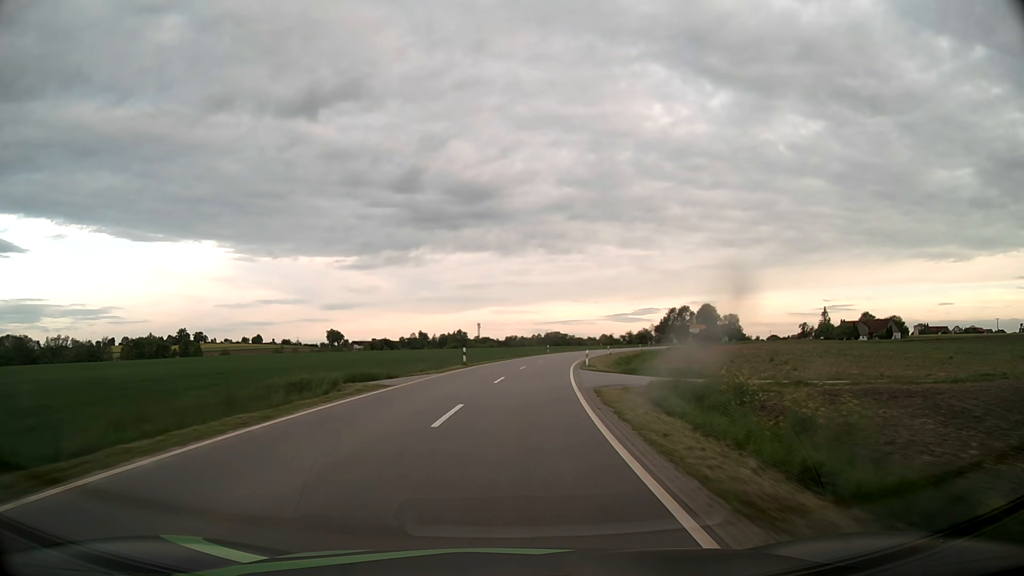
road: tertiary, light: Day
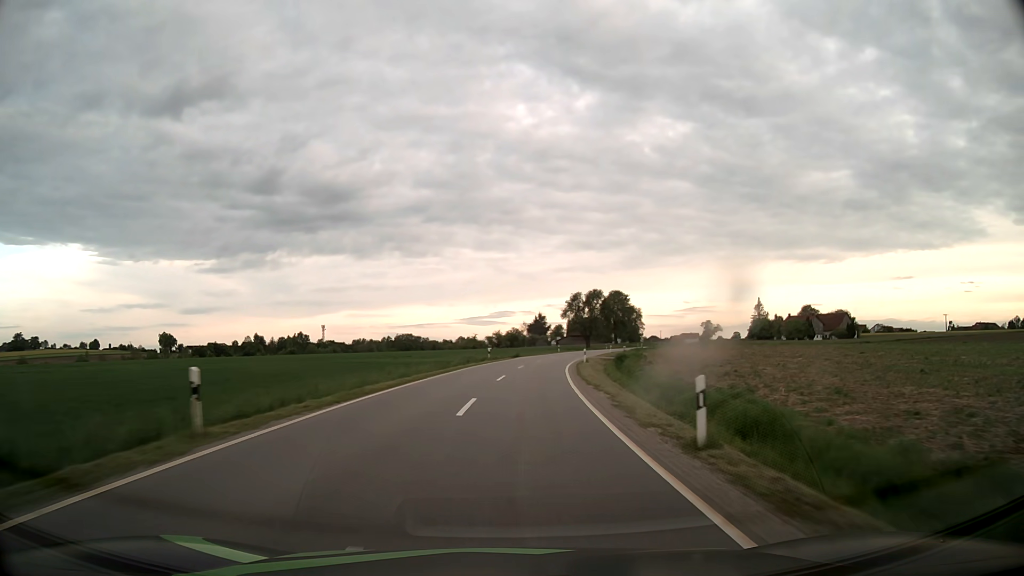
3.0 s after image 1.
(+7.3, +70.3) m; +12°
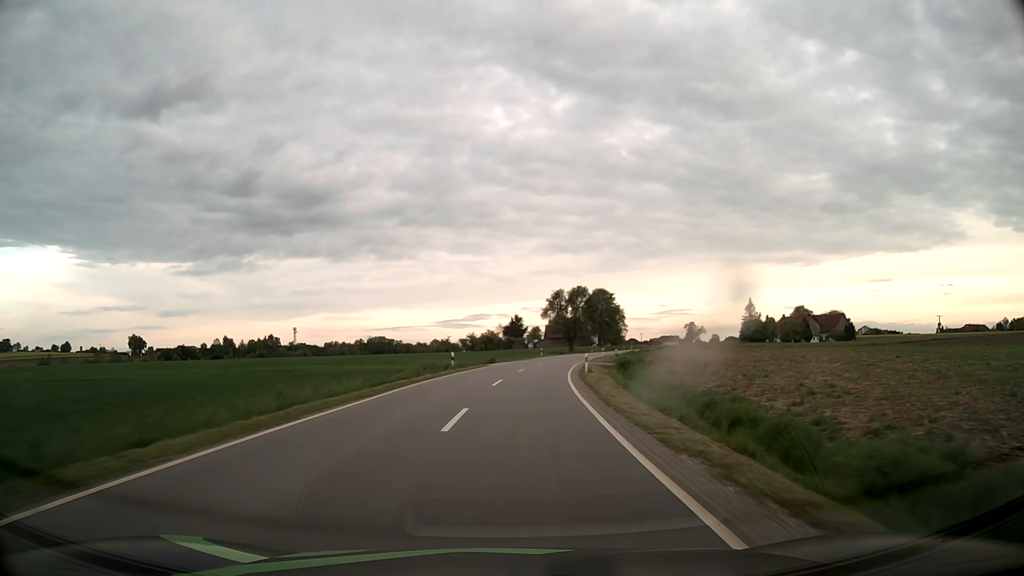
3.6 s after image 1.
(+0.3, +14.2) m; +2°
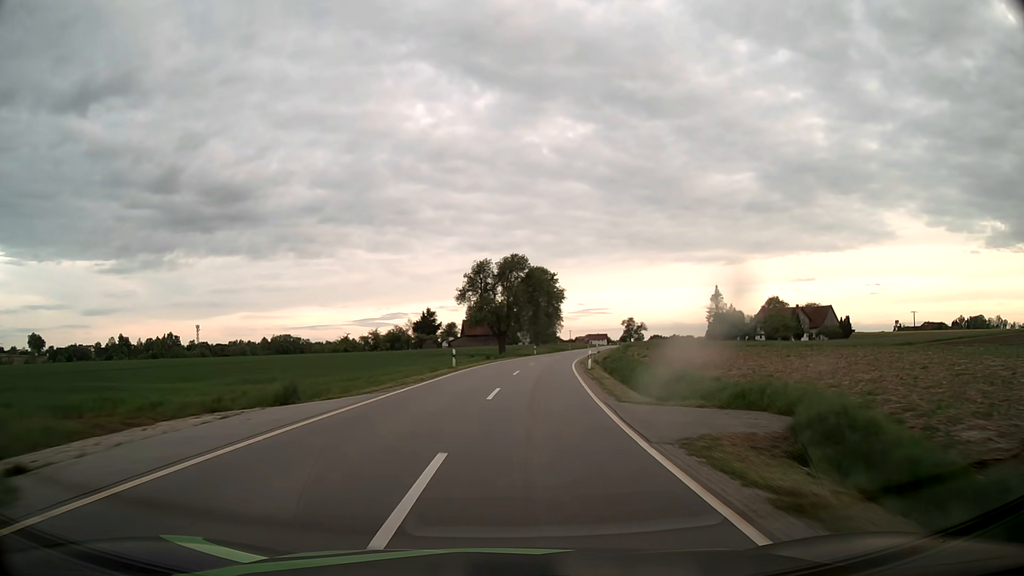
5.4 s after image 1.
(+2.3, +42.4) m; +7°
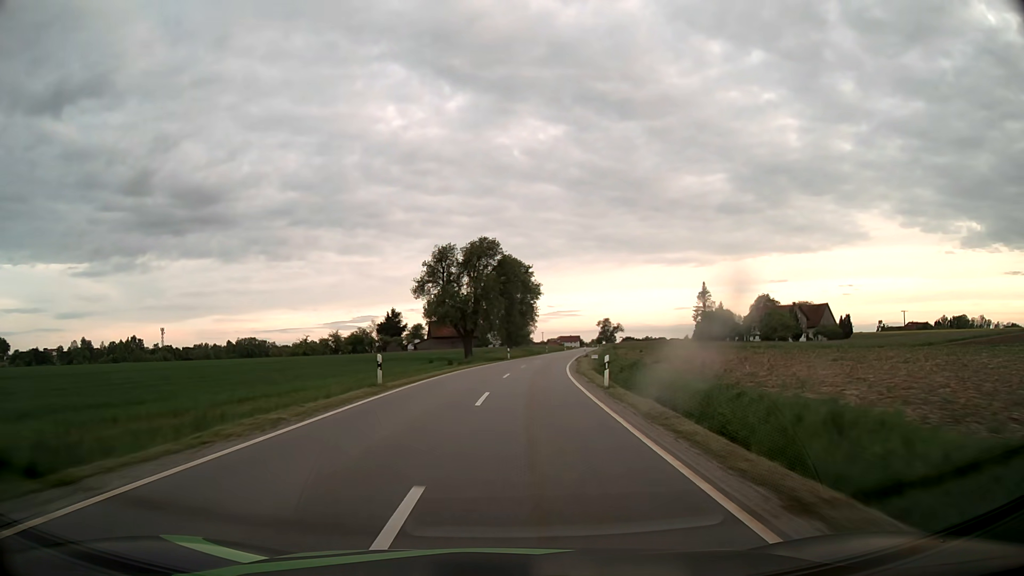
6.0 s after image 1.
(+0.3, +14.2) m; +3°
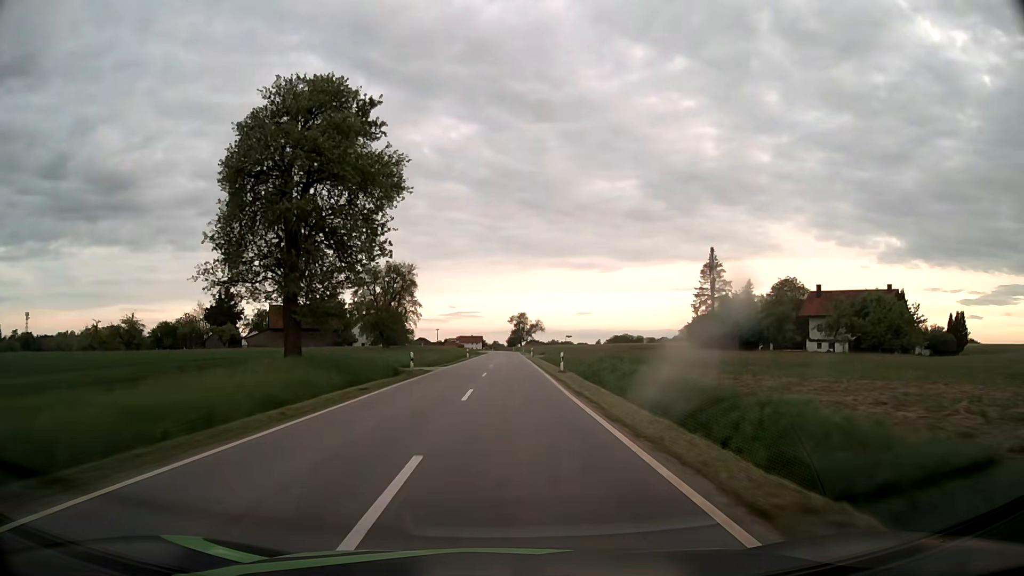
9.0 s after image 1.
(+5.8, +70.7) m; +8°
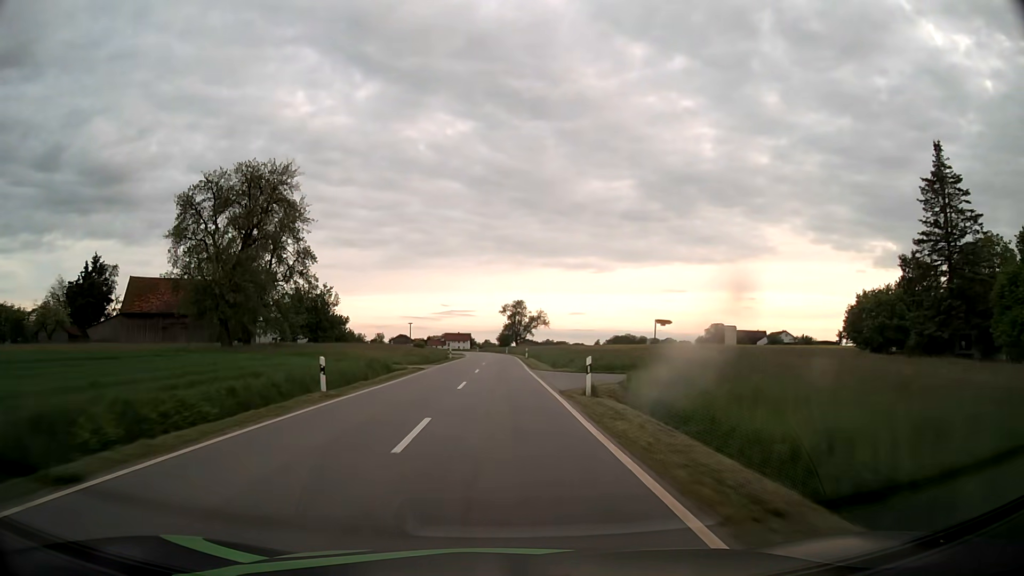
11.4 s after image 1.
(+0.7, +56.9) m; +1°
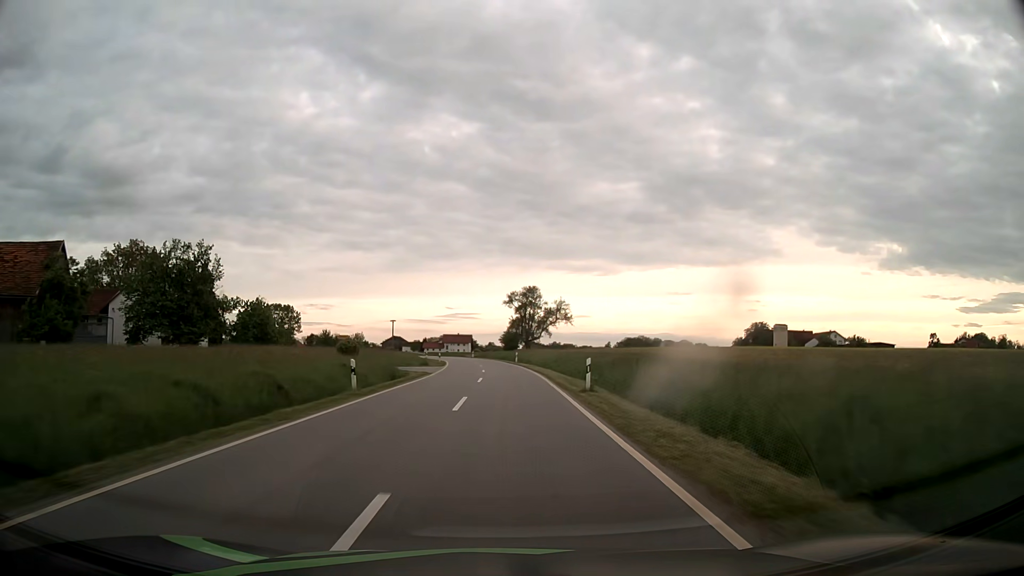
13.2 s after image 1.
(-0.3, +42.7) m; 0°
(0, +10) (0, +20) (0, +30) (0, +40) (-1, +50) (-1, +60) (-2, +70) (-3, +80) (-5, +90) (-6, +100) m
